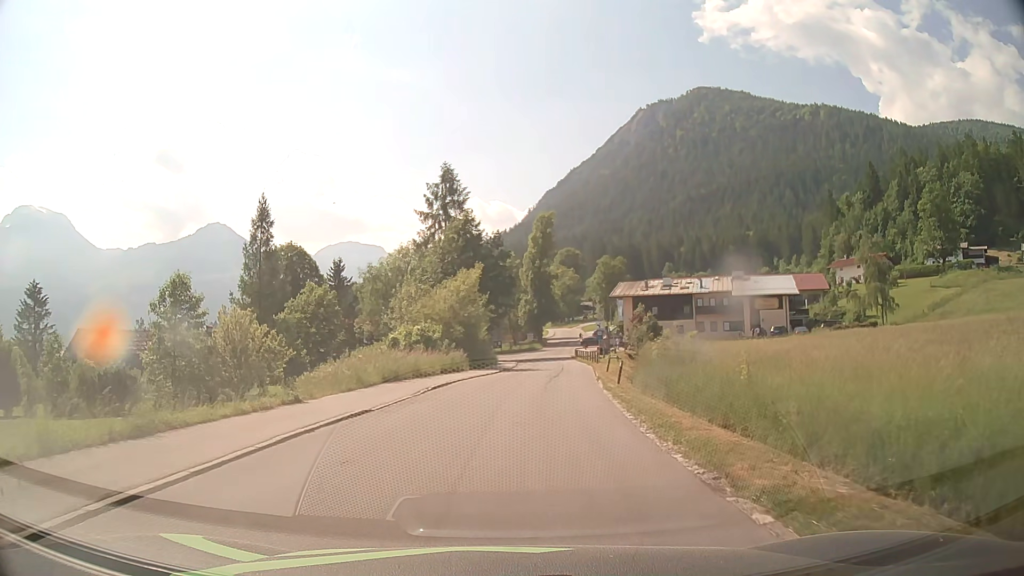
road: tertiary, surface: asphalt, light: Day
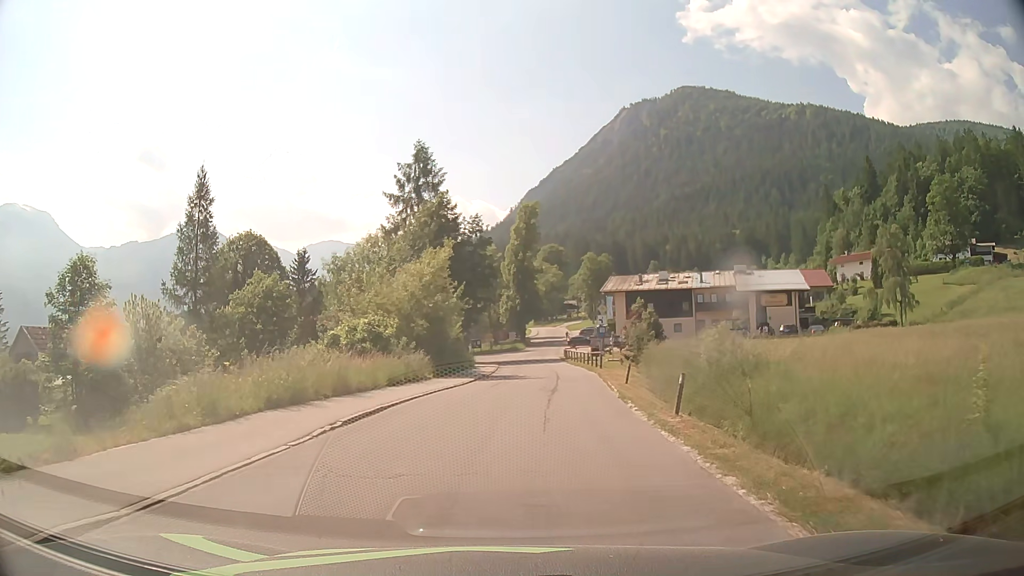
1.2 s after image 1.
(+0.1, +9.3) m; +2°
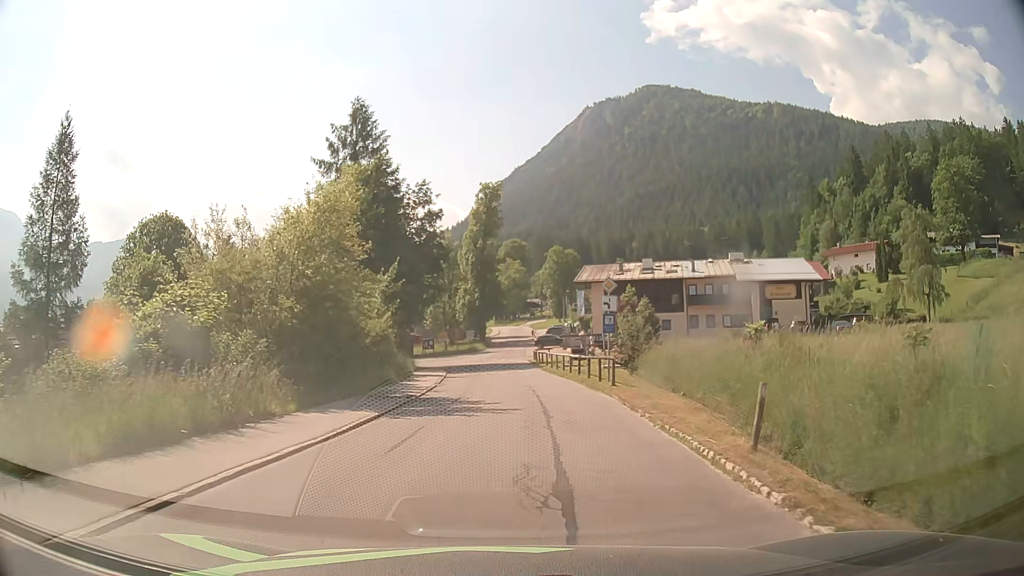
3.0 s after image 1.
(+0.4, +13.9) m; +3°
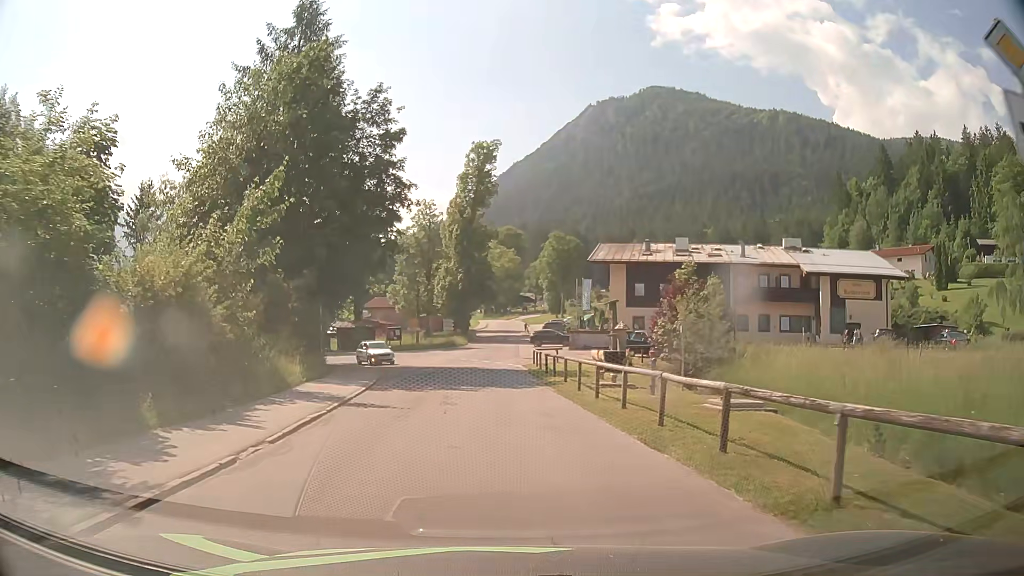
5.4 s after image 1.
(+0.1, +18.7) m; +1°
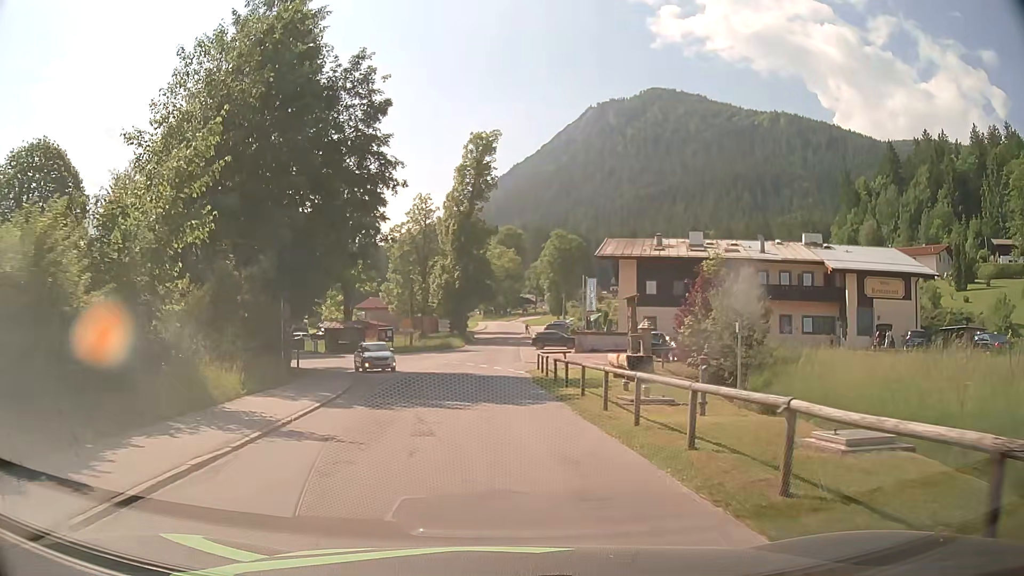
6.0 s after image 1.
(0.0, +4.7) m; 0°
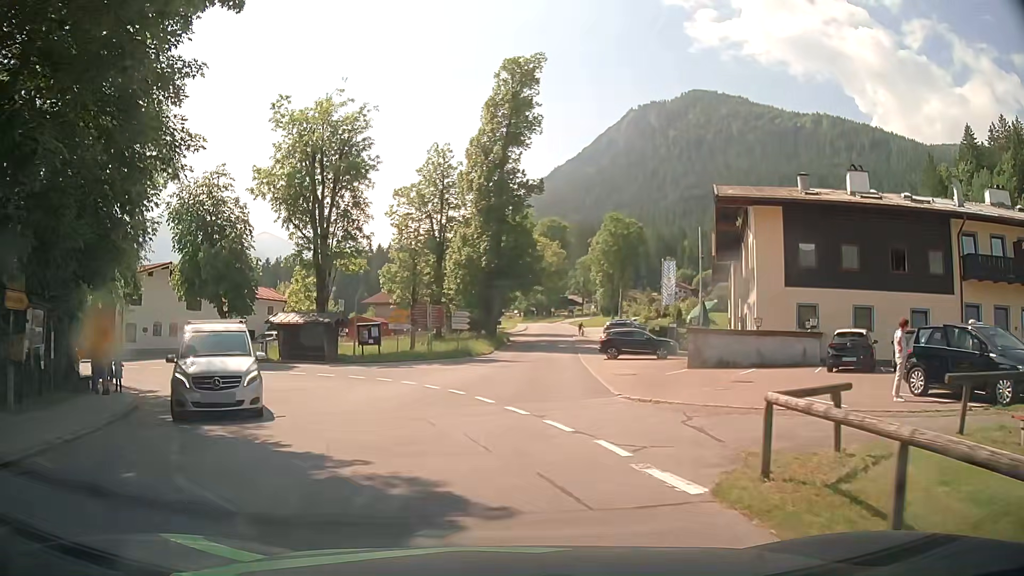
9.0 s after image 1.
(-0.5, +22.5) m; -3°
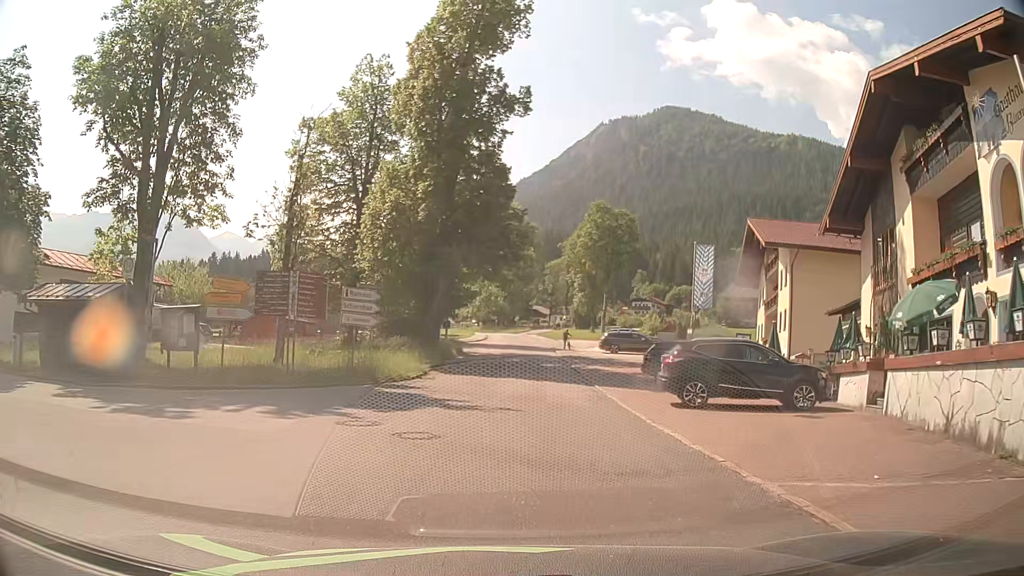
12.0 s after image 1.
(+0.2, +21.2) m; +3°
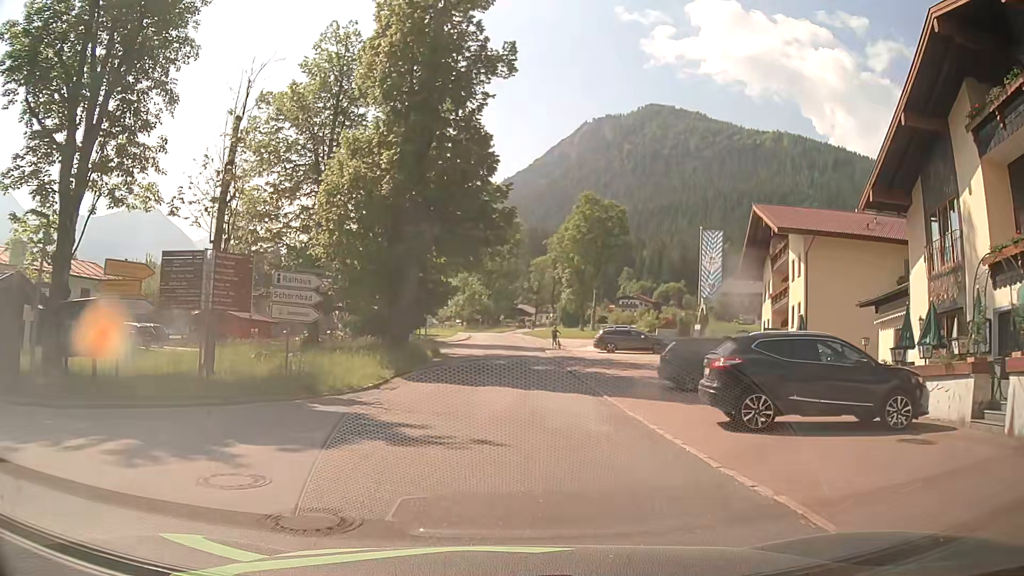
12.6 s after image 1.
(+0.1, +4.9) m; +1°
(0, +10) (0, +20) (0, +30) (0, +40) (0, +50) (0, +60) (0, +70) (0, +80) (-1, +90) (-2, +100) m
